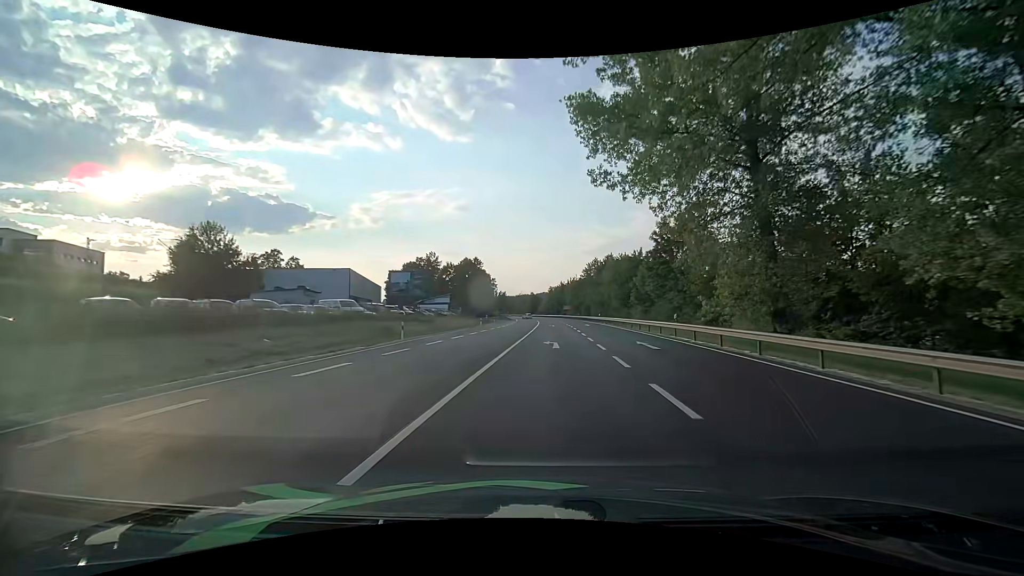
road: primary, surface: asphalt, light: Day
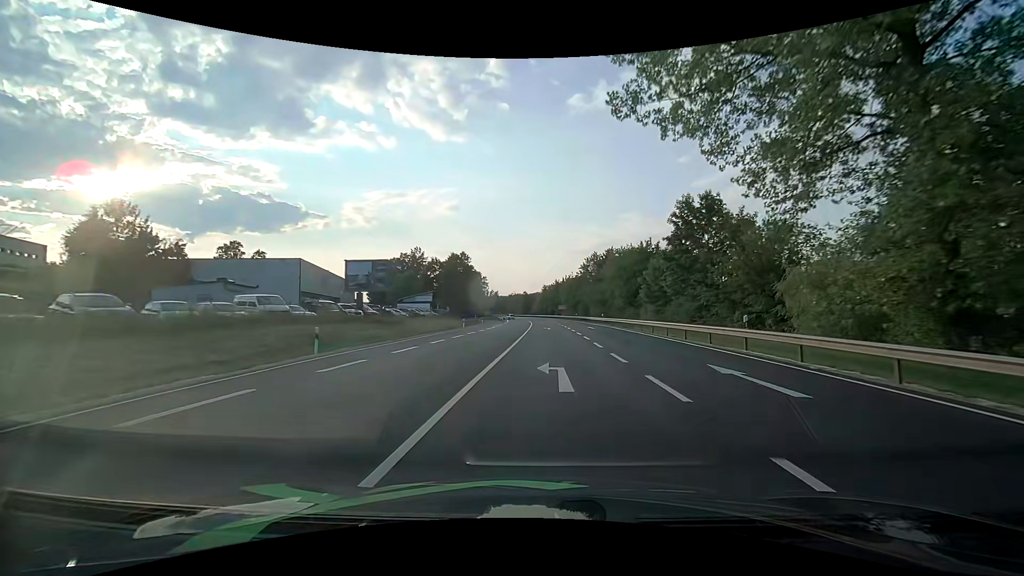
(+0.1, +10.8) m; +1°
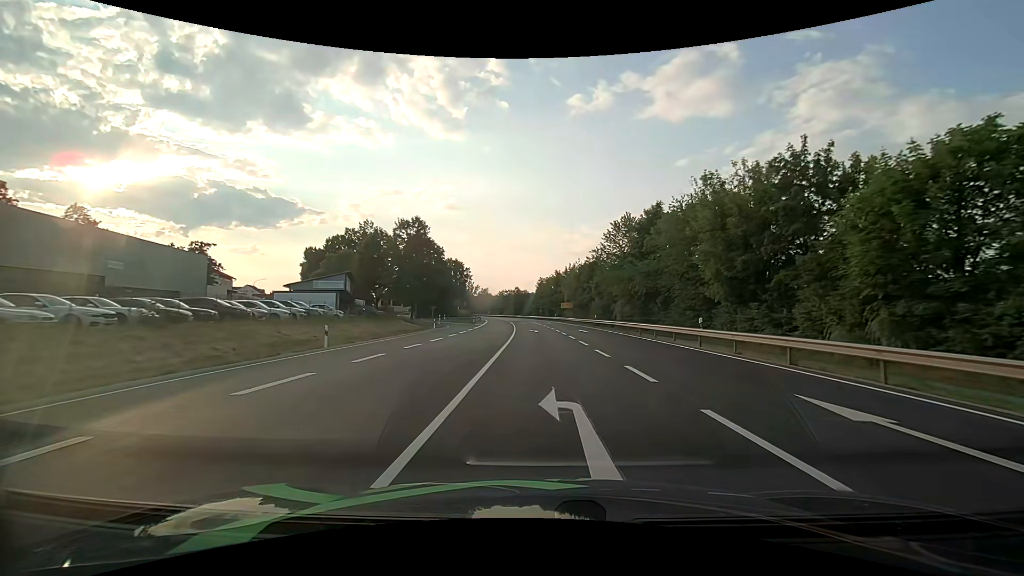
(+0.2, +39.4) m; 0°
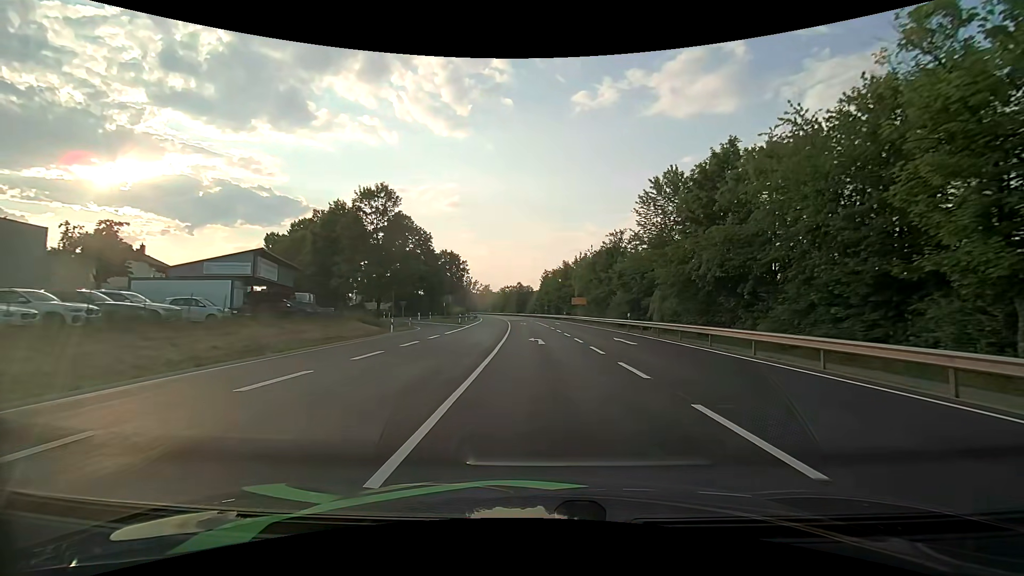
(-0.1, +17.7) m; 0°
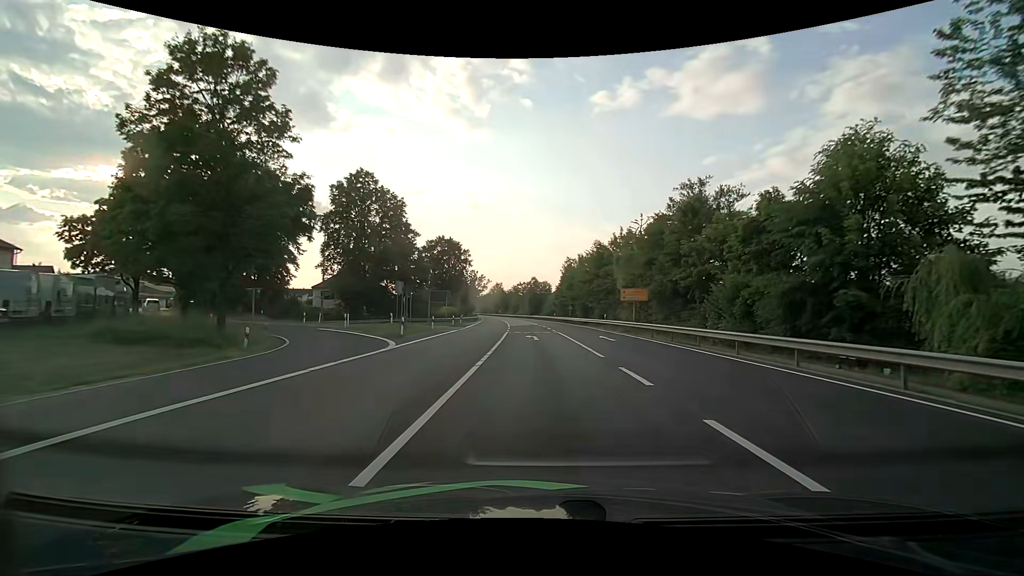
(-0.6, +30.4) m; -2°
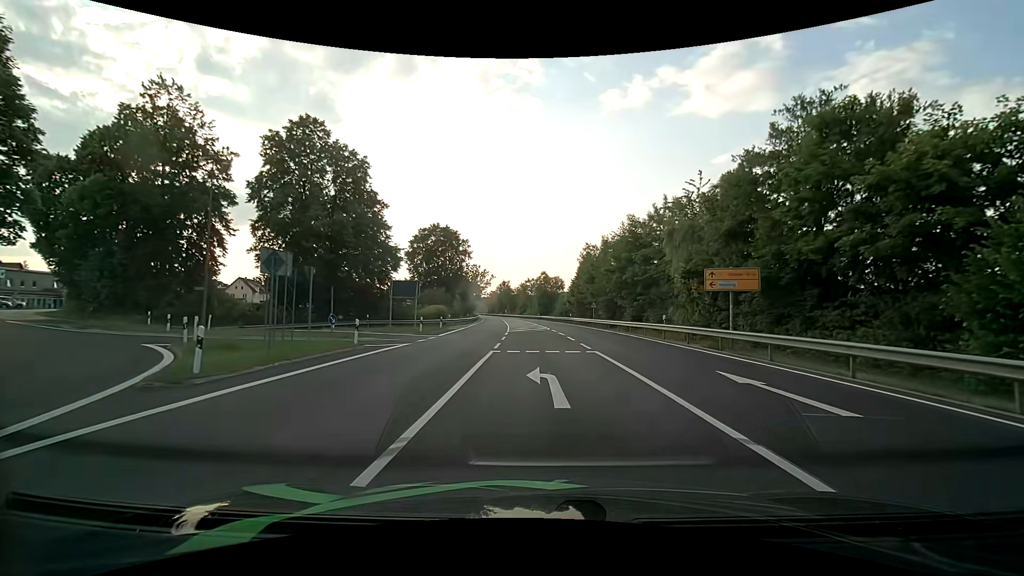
(-0.2, +18.0) m; -1°
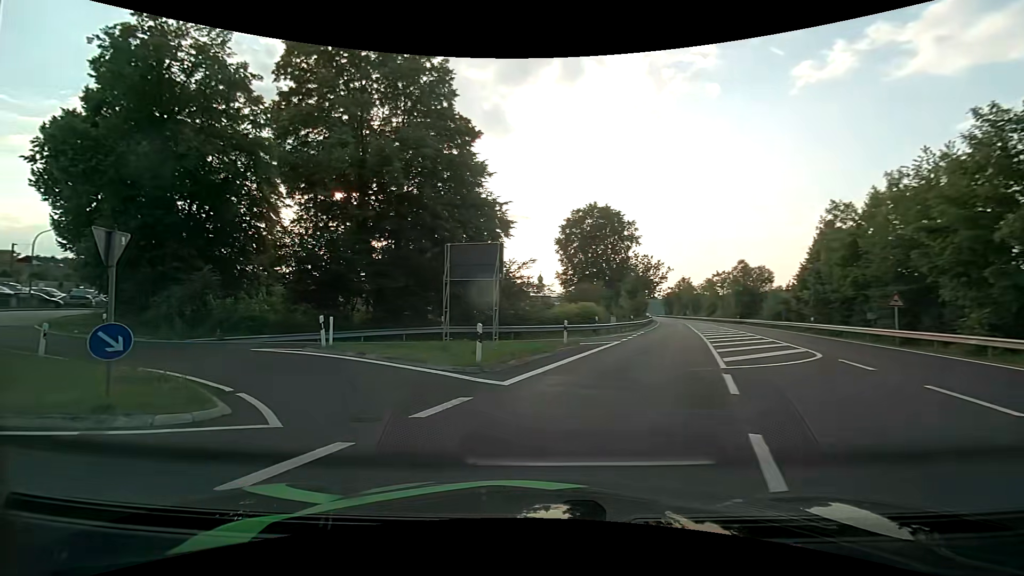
(-1.6, +21.8) m; -20°
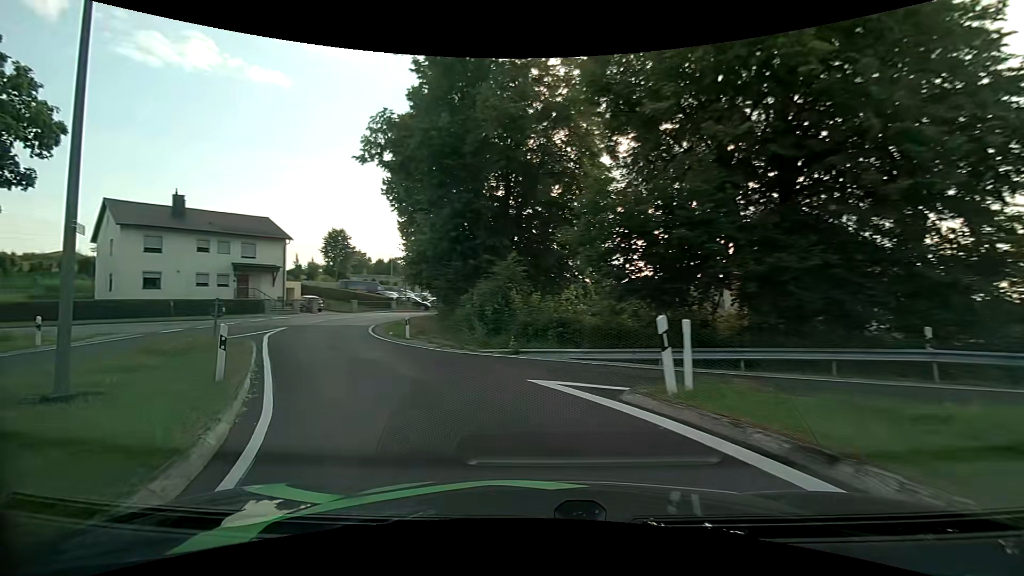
(-3.5, +10.9) m; -38°
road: unclassified
(-2, +10) (-7, +18) (-10, +28) (-11, +38) (-8, +47) (-2, +55) (+5, +63) (+12, +70) (+19, +77) (+26, +84) m
